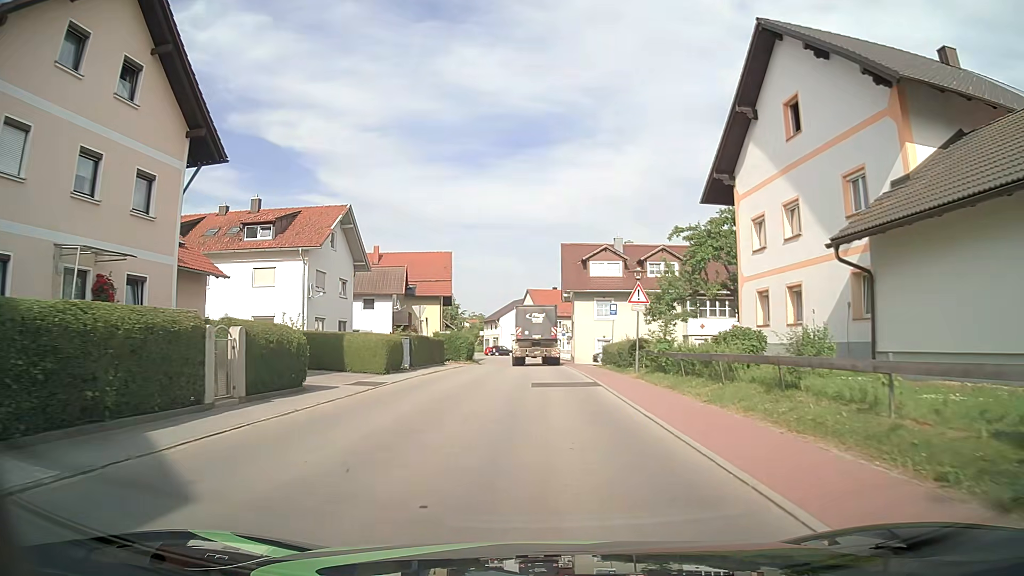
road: tertiary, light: Day
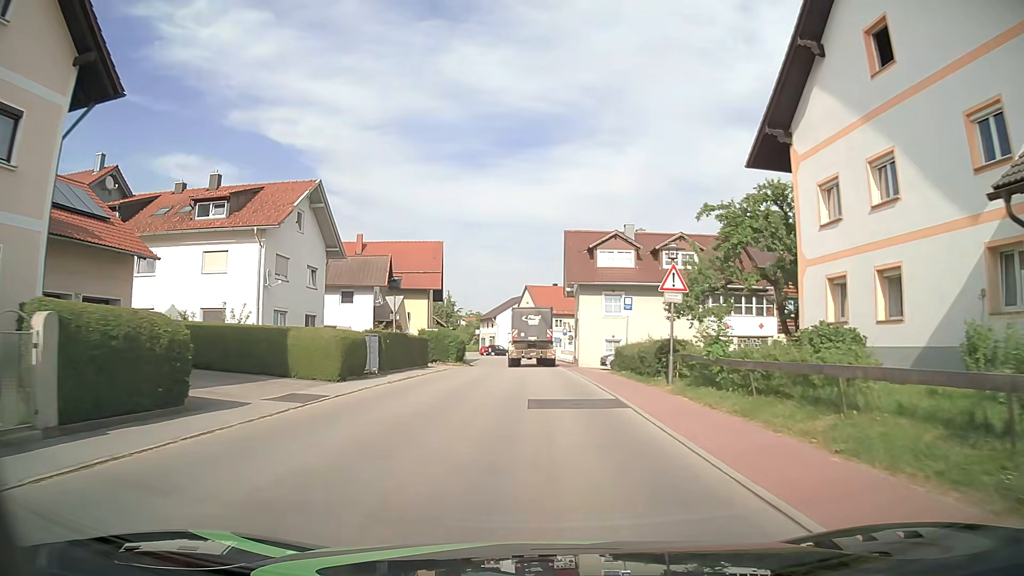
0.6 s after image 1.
(0.0, +6.3) m; 0°
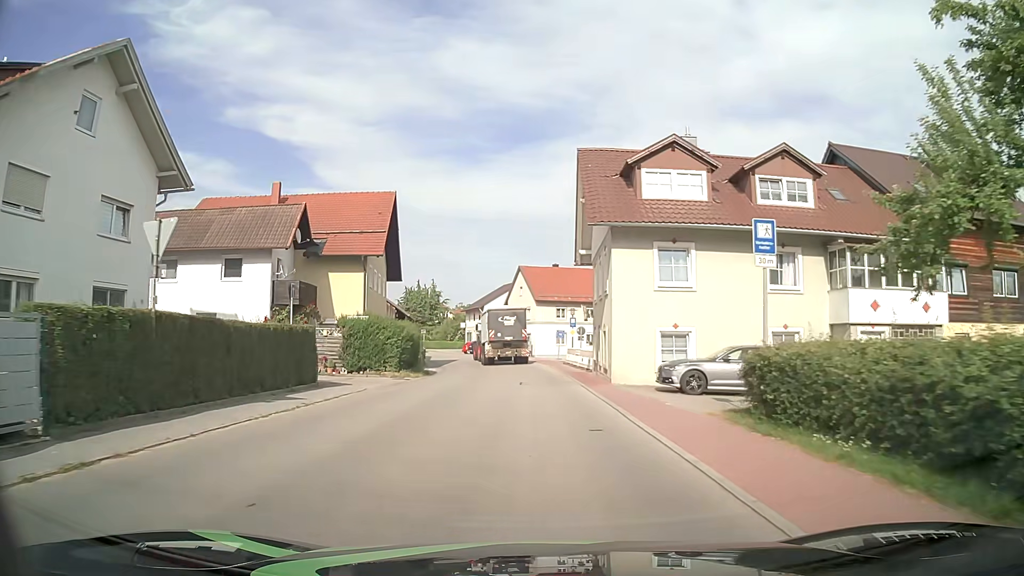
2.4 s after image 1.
(+0.1, +19.3) m; 0°
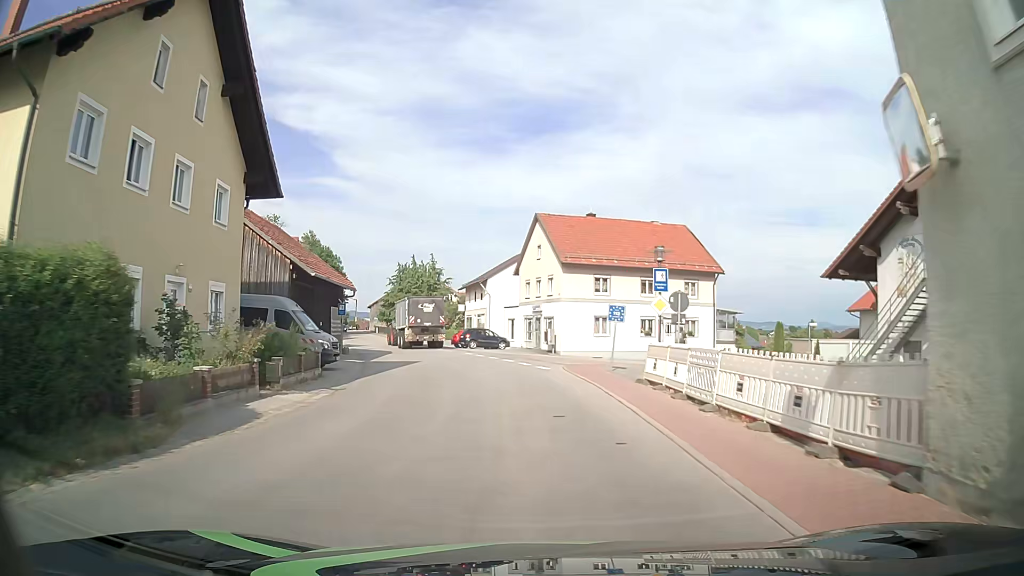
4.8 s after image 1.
(-0.2, +26.5) m; -3°
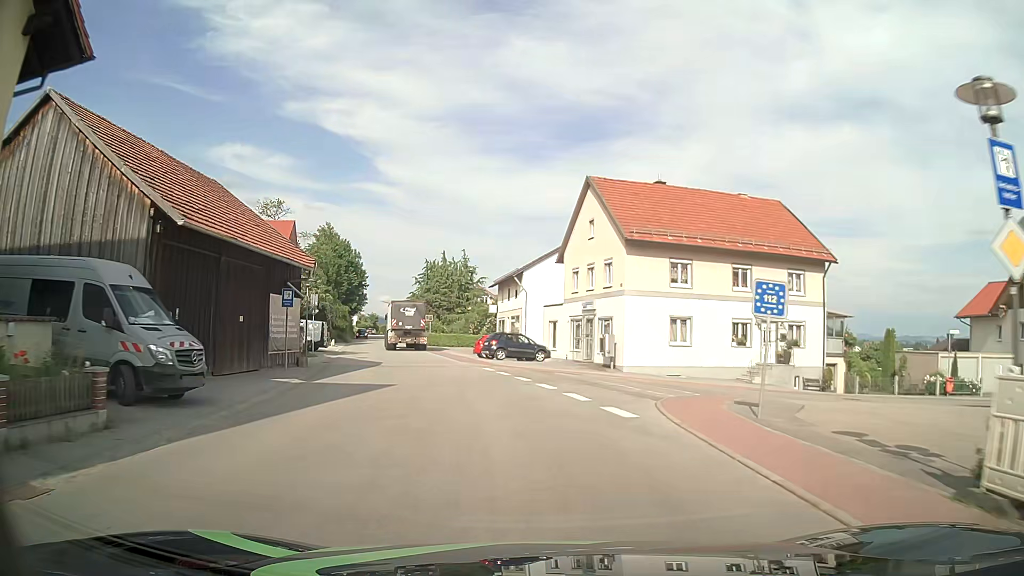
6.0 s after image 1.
(-0.1, +13.3) m; -2°
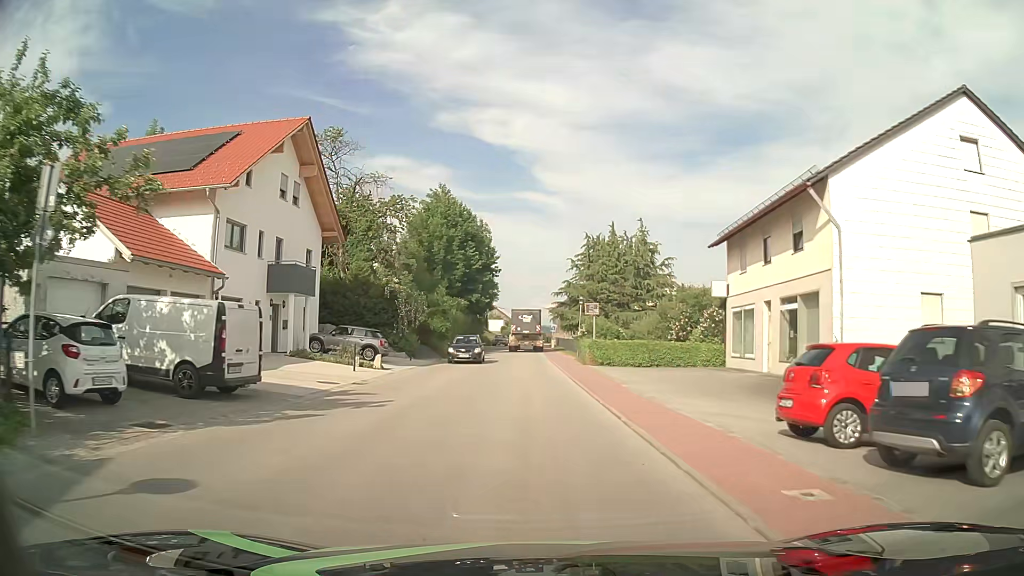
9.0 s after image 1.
(-4.7, +31.9) m; -14°
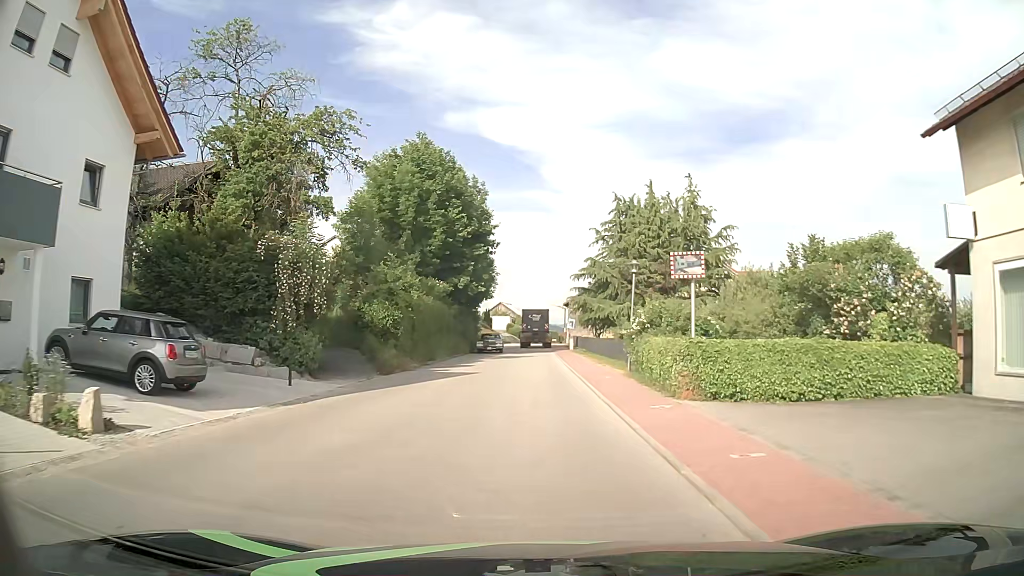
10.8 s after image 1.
(-0.2, +19.0) m; -1°
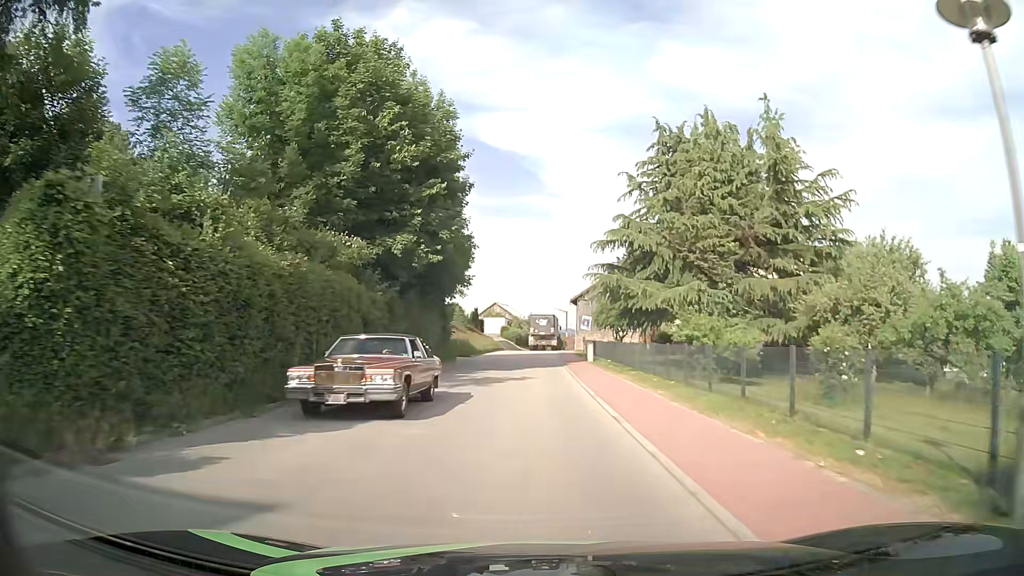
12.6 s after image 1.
(+0.1, +19.2) m; 0°
(0, +10) (0, +20) (0, +30) (0, +40) (0, +50) (0, +60) (0, +70) (+1, +80) (+2, +90) (+3, +100) m
